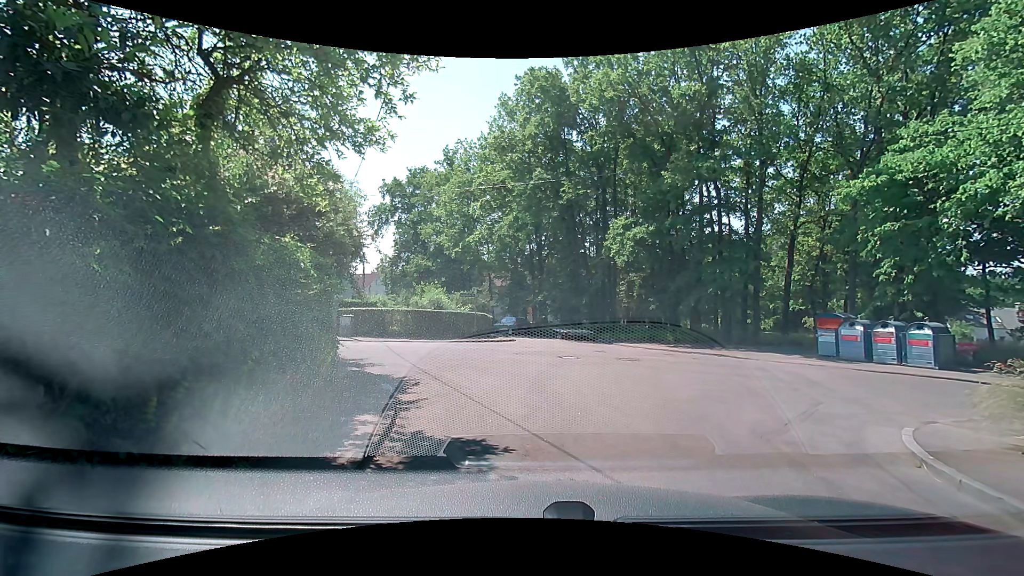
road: residential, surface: asphalt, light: Day
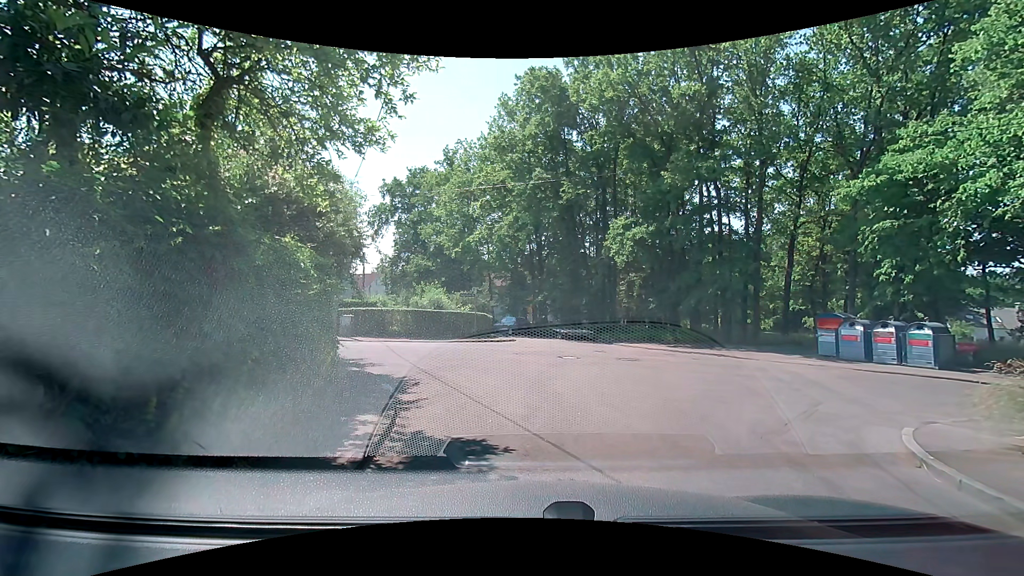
(0.0, 0.0) m; 0°
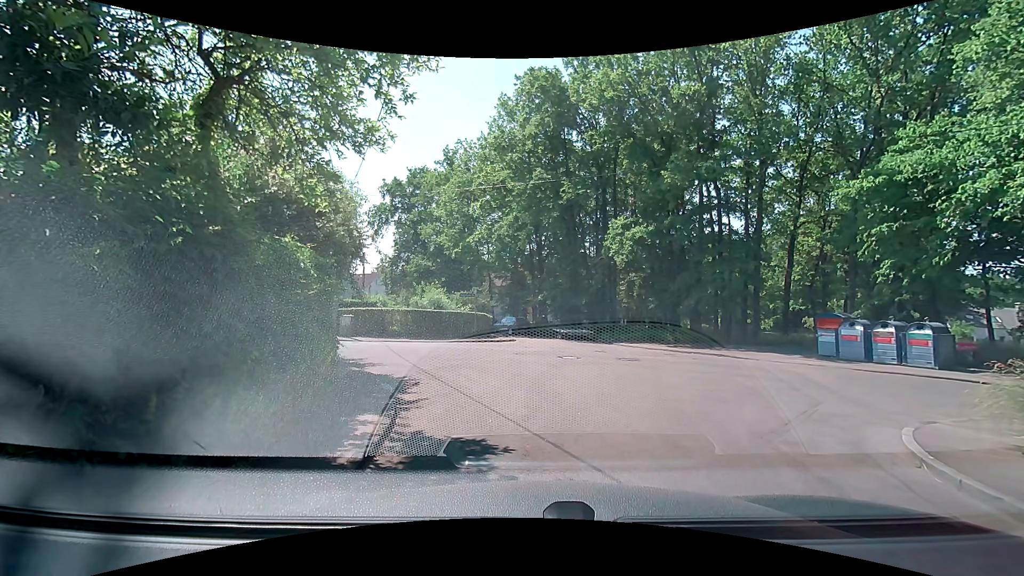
(0.0, 0.0) m; 0°
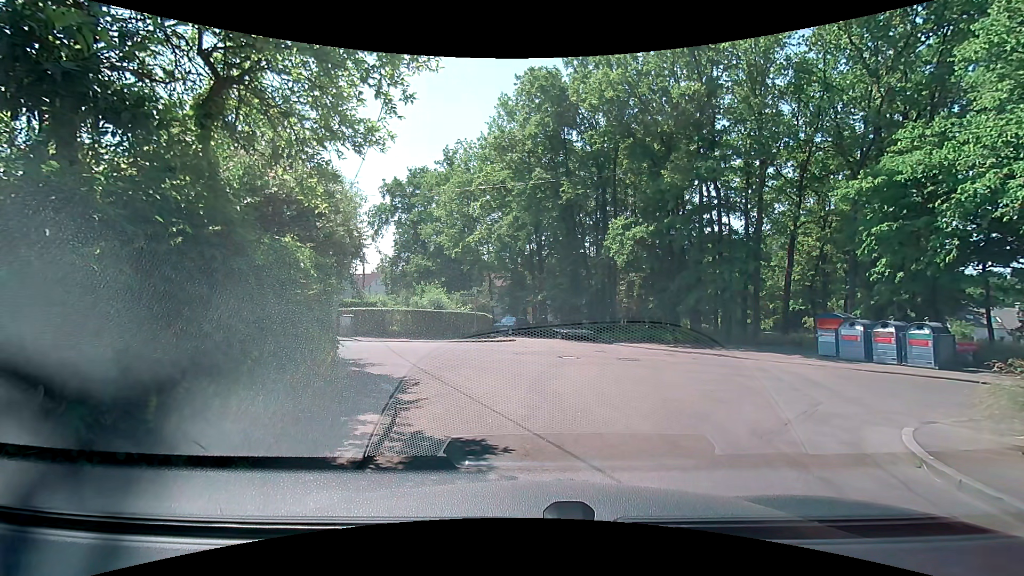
(0.0, 0.0) m; 0°
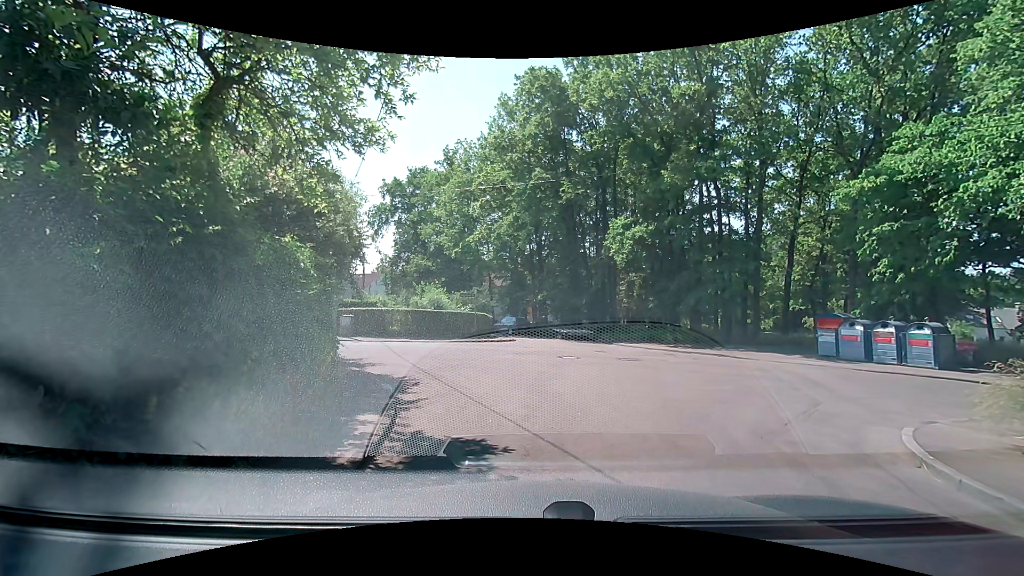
(0.0, 0.0) m; 0°
